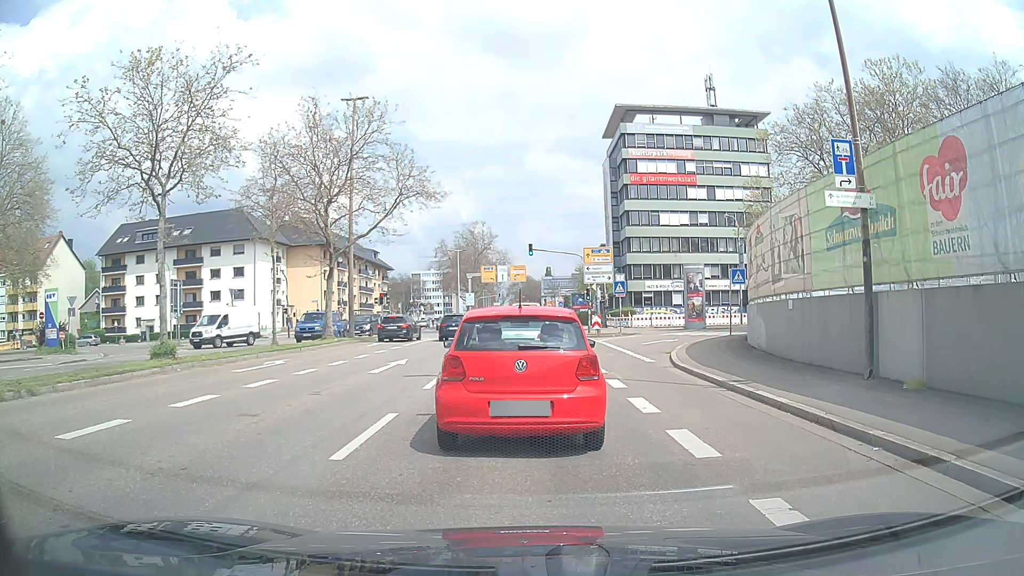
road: secondary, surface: asphalt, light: Day
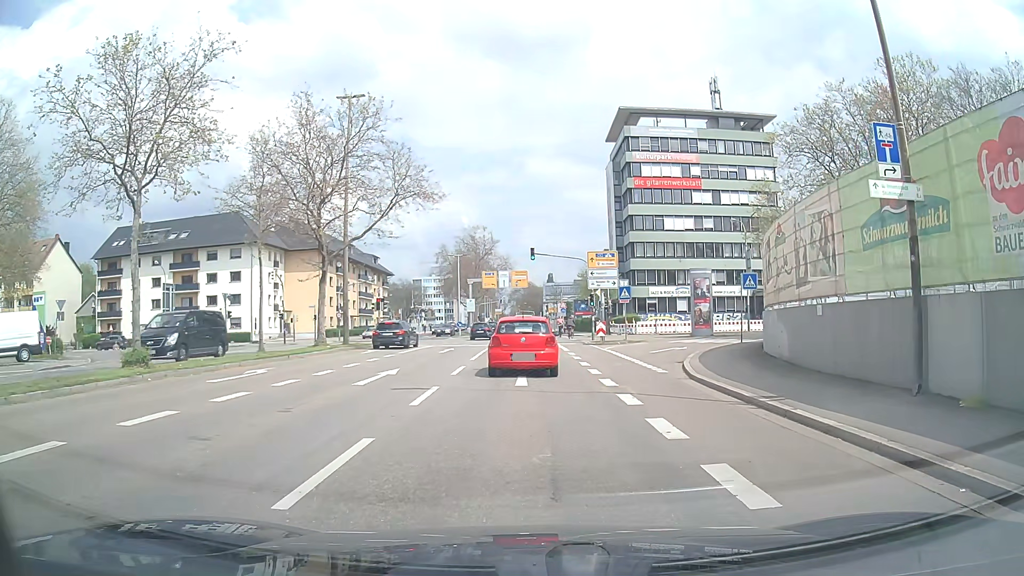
(0.0, +1.7) m; +2°
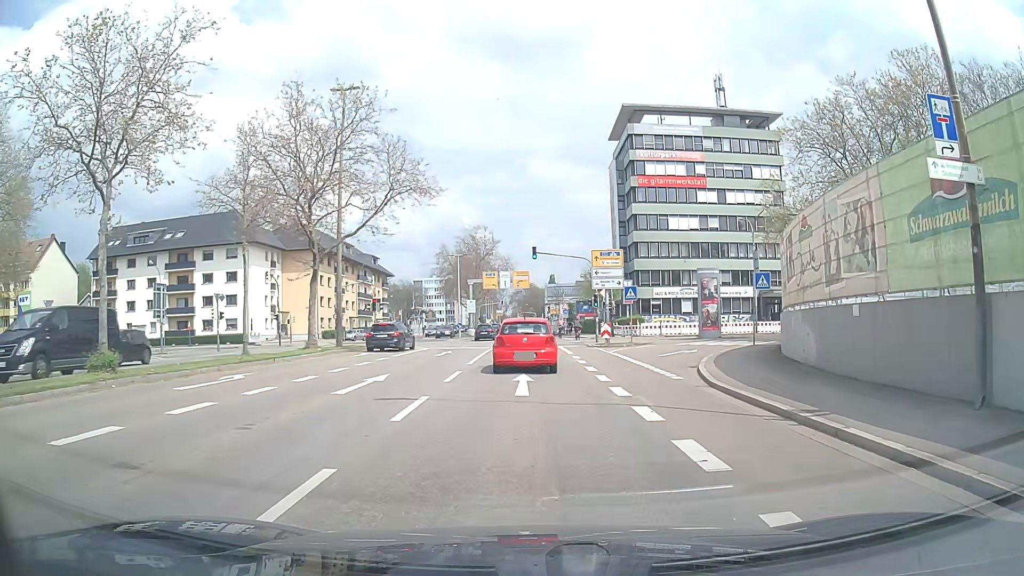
(0.0, +1.7) m; 0°
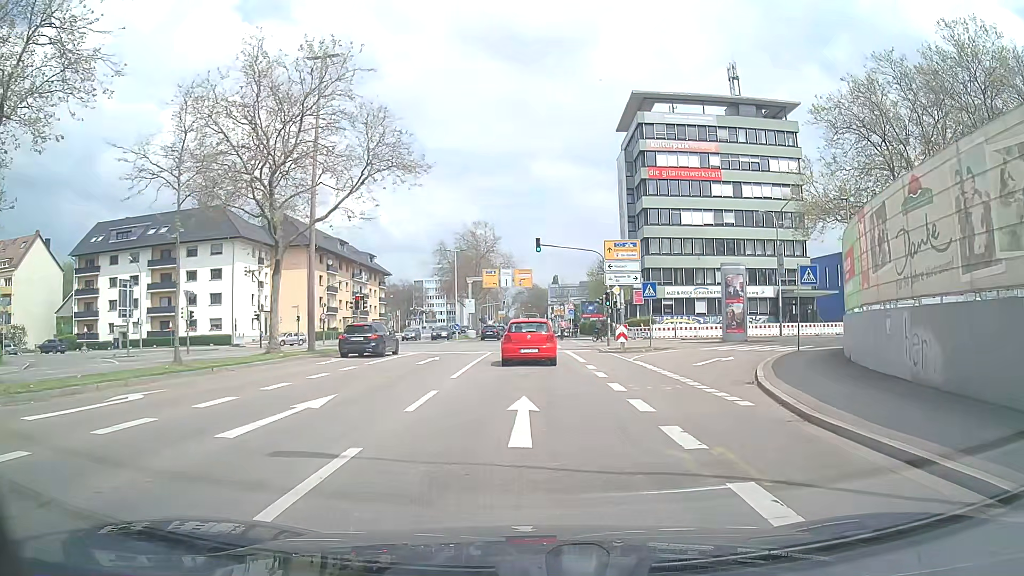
(-0.1, +5.3) m; -1°
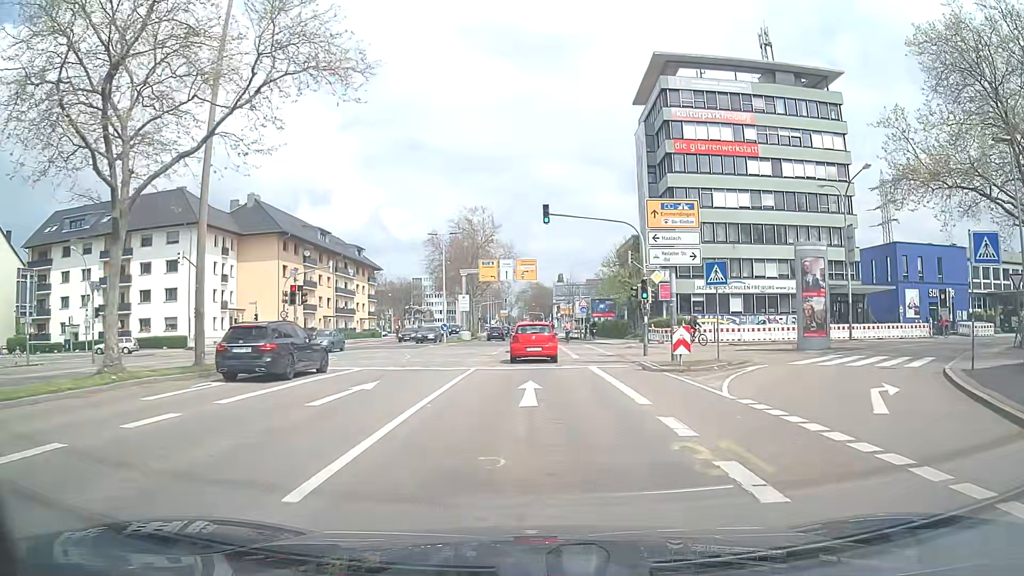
(0.0, +11.5) m; 0°
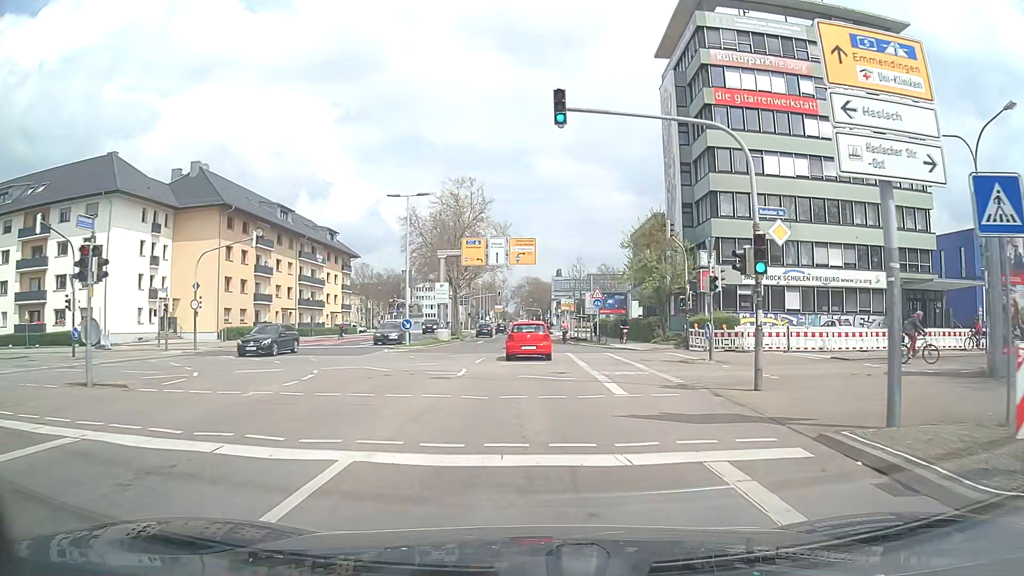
(-0.1, +14.3) m; 0°
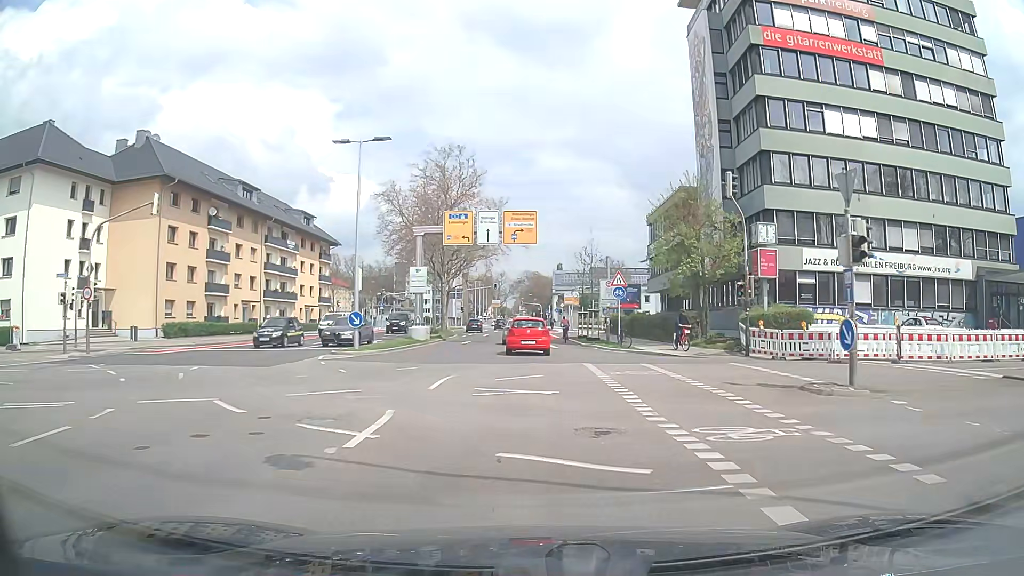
(0.0, +10.7) m; 0°
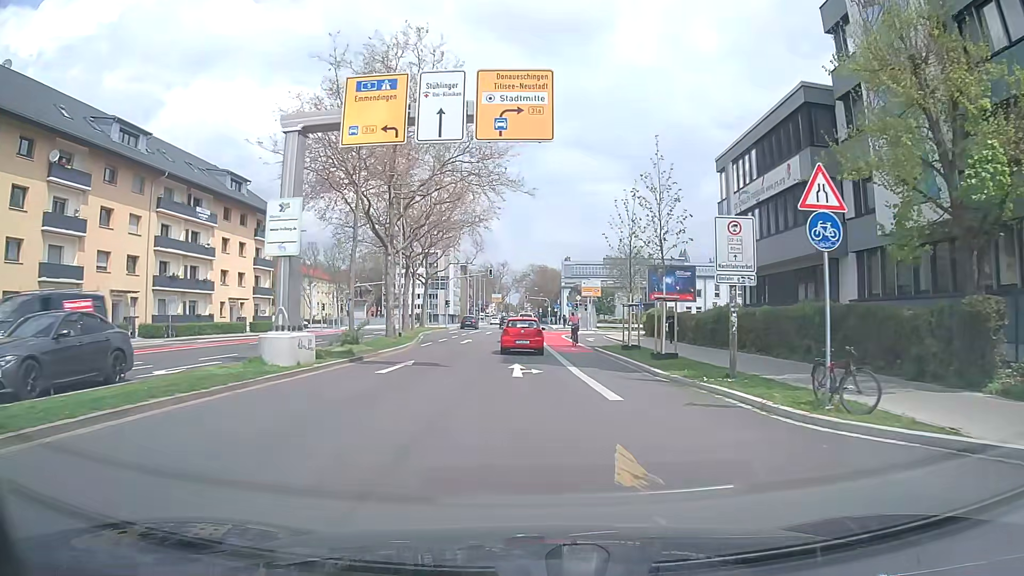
(-0.1, +23.0) m; 0°
(0, +10) (0, +20) (0, +30) (-1, +40) (-1, +50) (-1, +60) (-1, +70) (-1, +80) (-1, +90) (-1, +100) m
